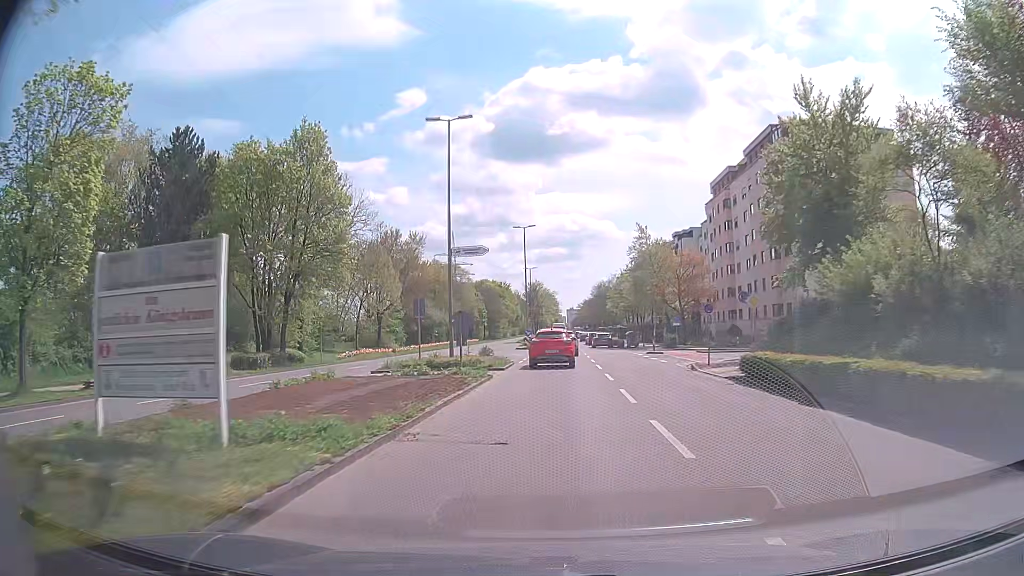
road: tertiary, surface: asphalt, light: Day
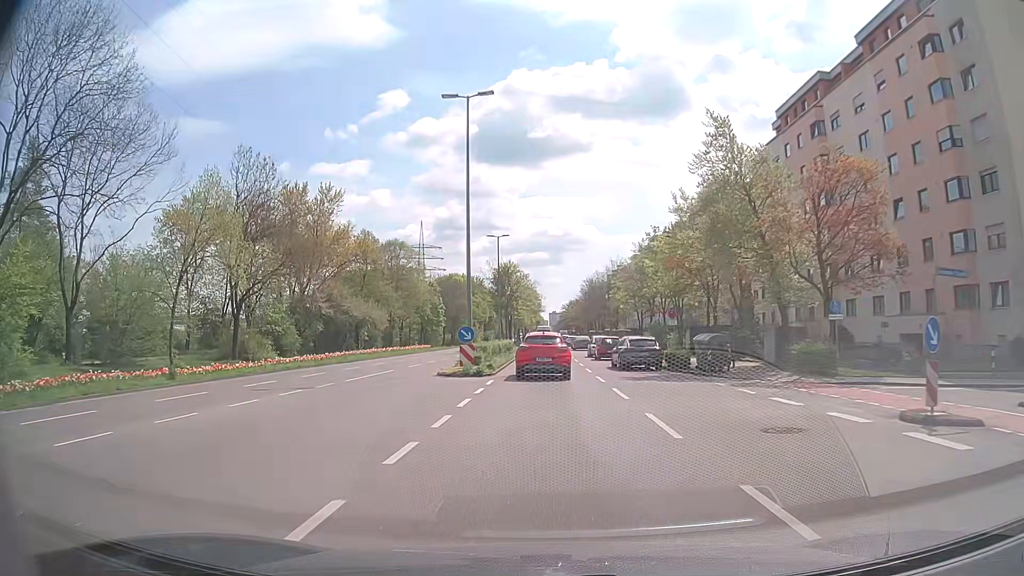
(+0.4, +34.9) m; +2°
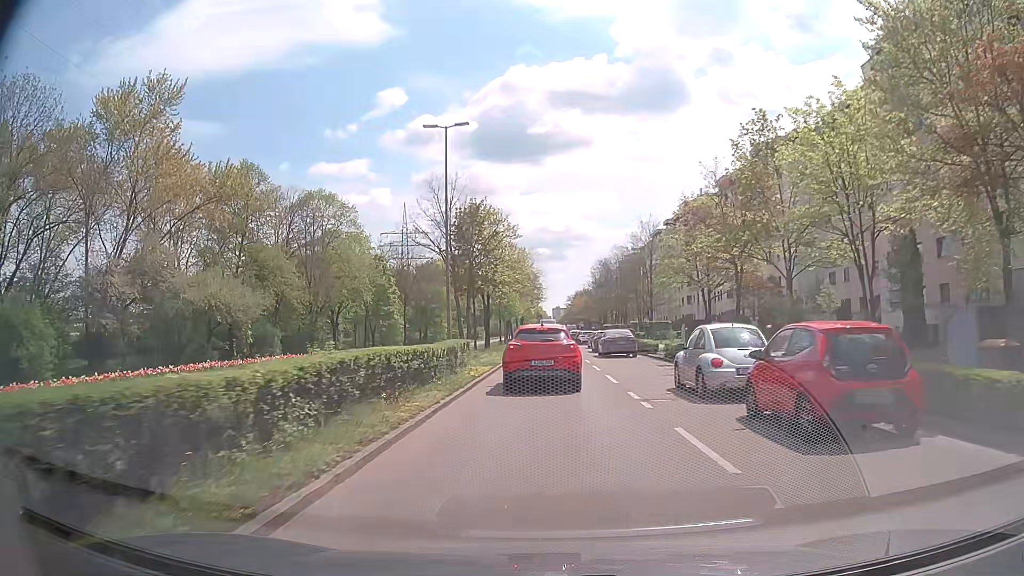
(0.0, +33.0) m; -1°
(0, +10) (0, +20) (0, +30) (0, +40) (0, +50) (0, +60) (0, +70) (0, +80) (+1, +90) (+1, +100) m
